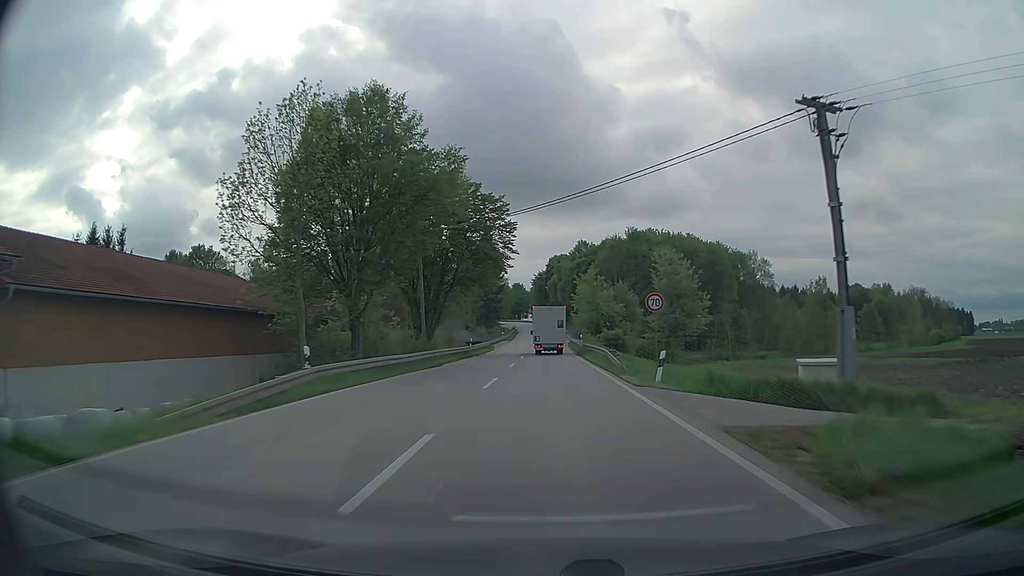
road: secondary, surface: asphalt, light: Day
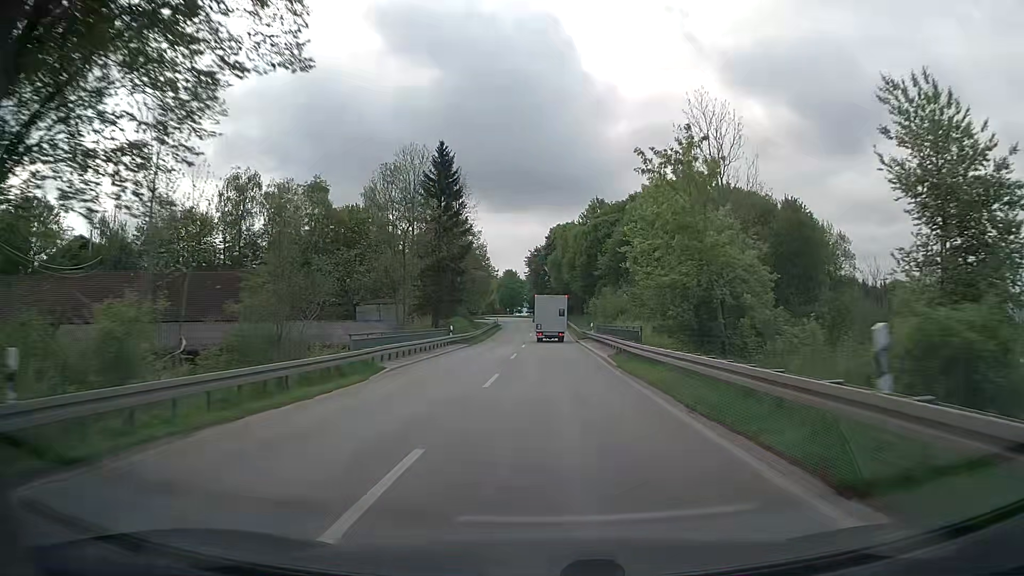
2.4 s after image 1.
(+0.1, +49.6) m; 0°
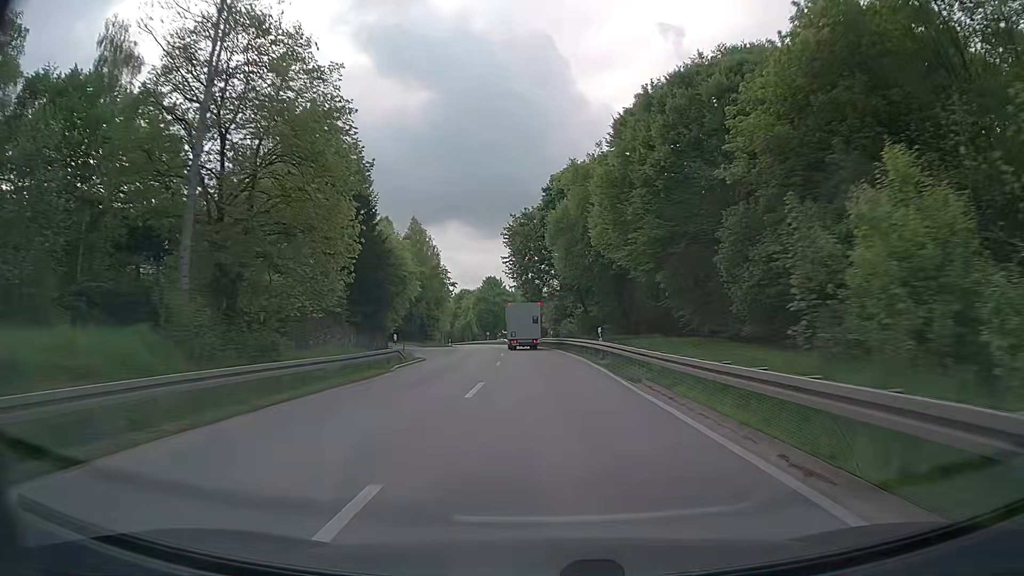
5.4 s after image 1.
(+0.1, +61.9) m; 0°
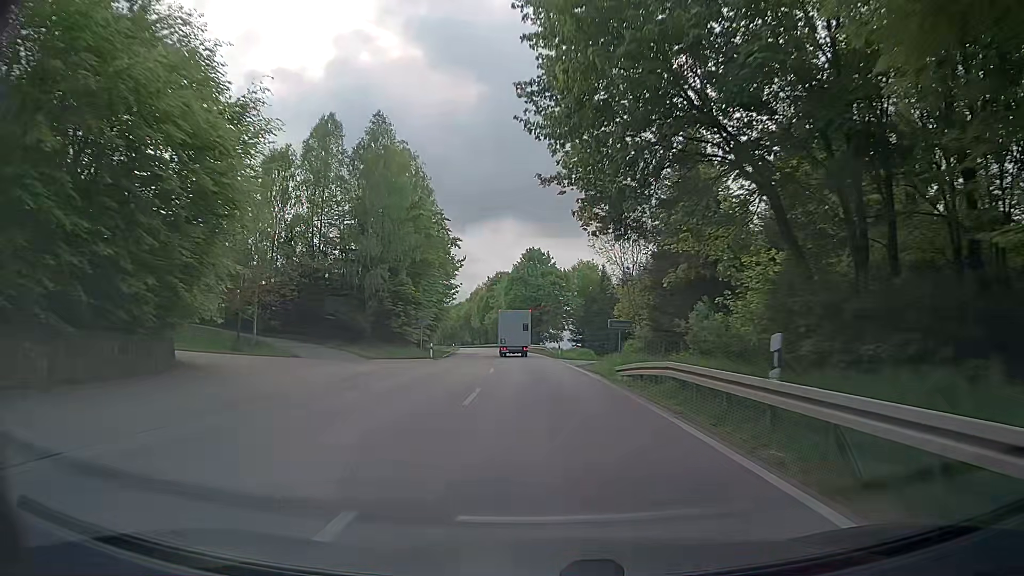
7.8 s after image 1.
(-1.3, +49.0) m; -4°
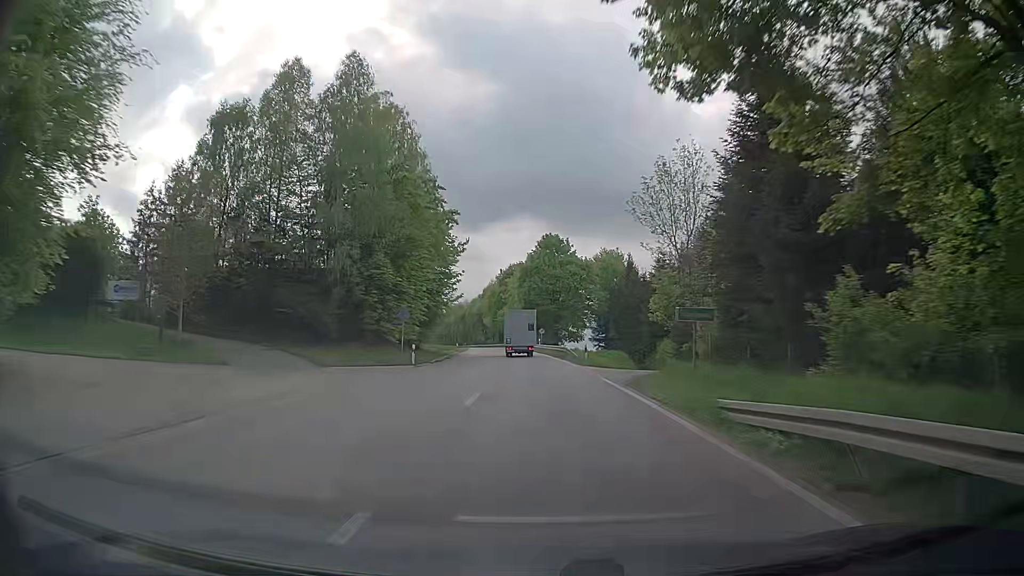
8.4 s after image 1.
(-0.1, +12.3) m; -2°
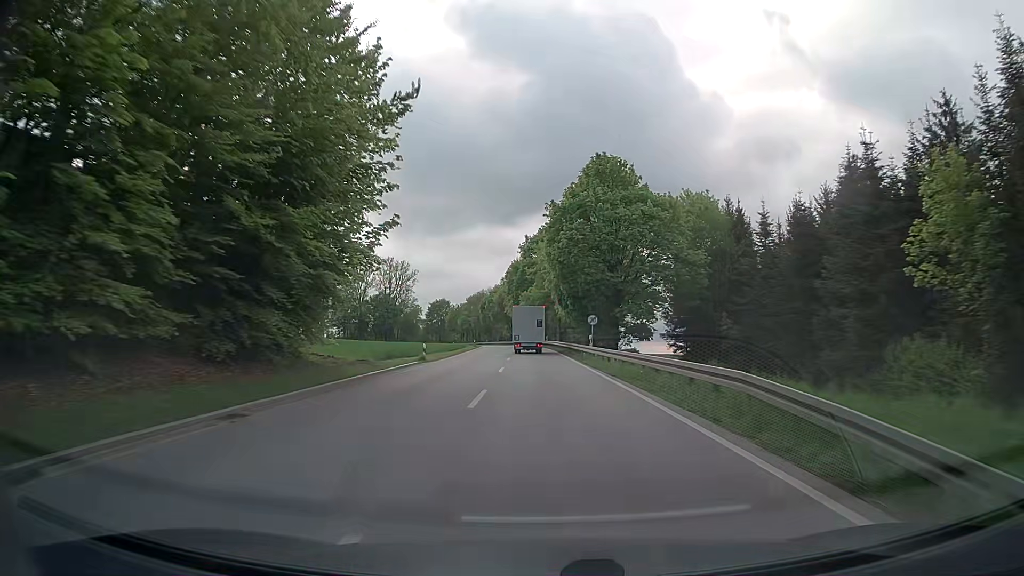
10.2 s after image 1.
(-0.7, +36.8) m; -2°
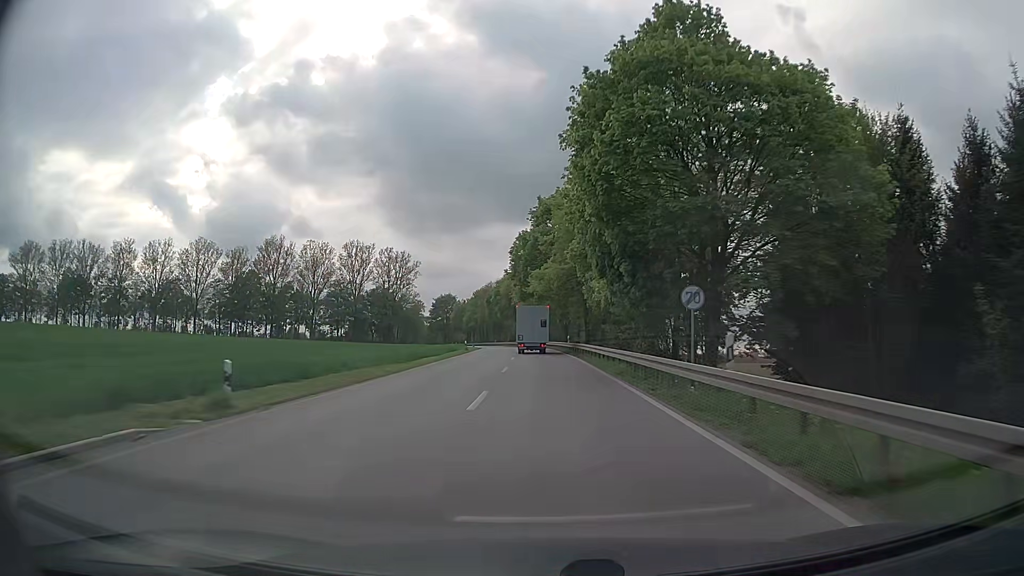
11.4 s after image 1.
(-0.3, +24.6) m; -1°
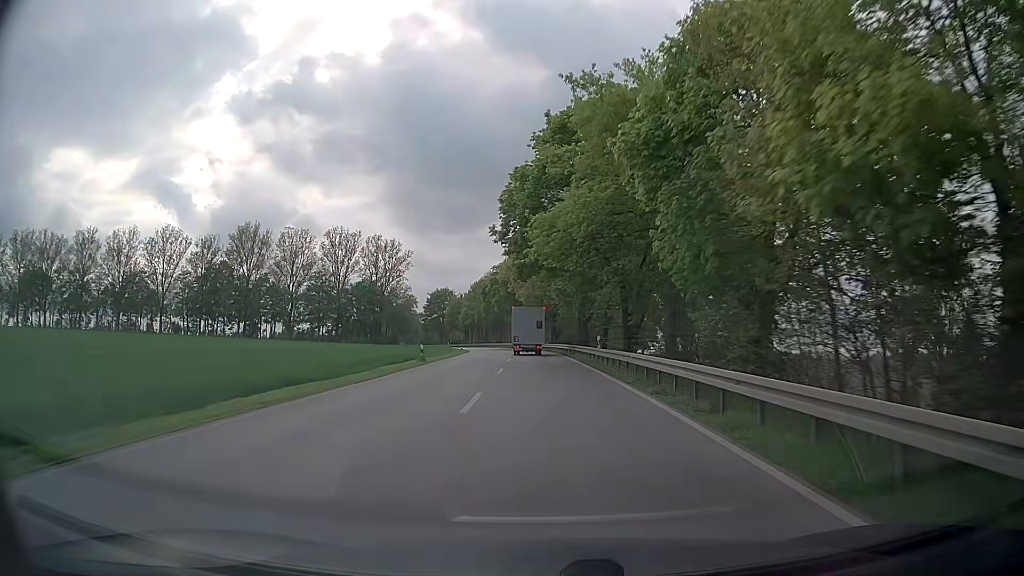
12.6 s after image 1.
(-0.2, +24.6) m; -1°
(0, +10) (0, +20) (0, +30) (0, +40) (-1, +50) (-1, +60) (-2, +70) (-3, +80) (-4, +90) (-6, +100) m
